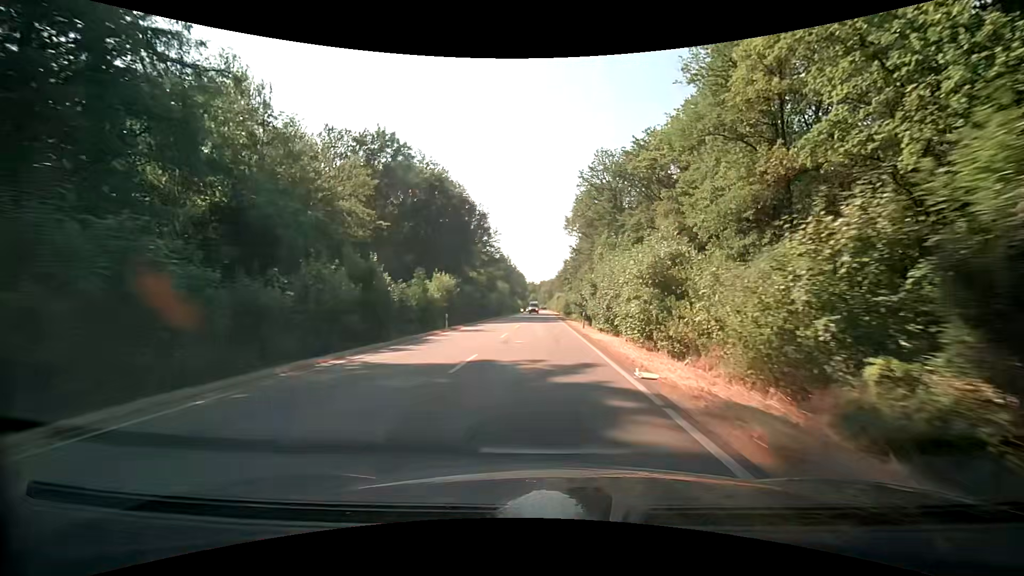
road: secondary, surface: asphalt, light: Day
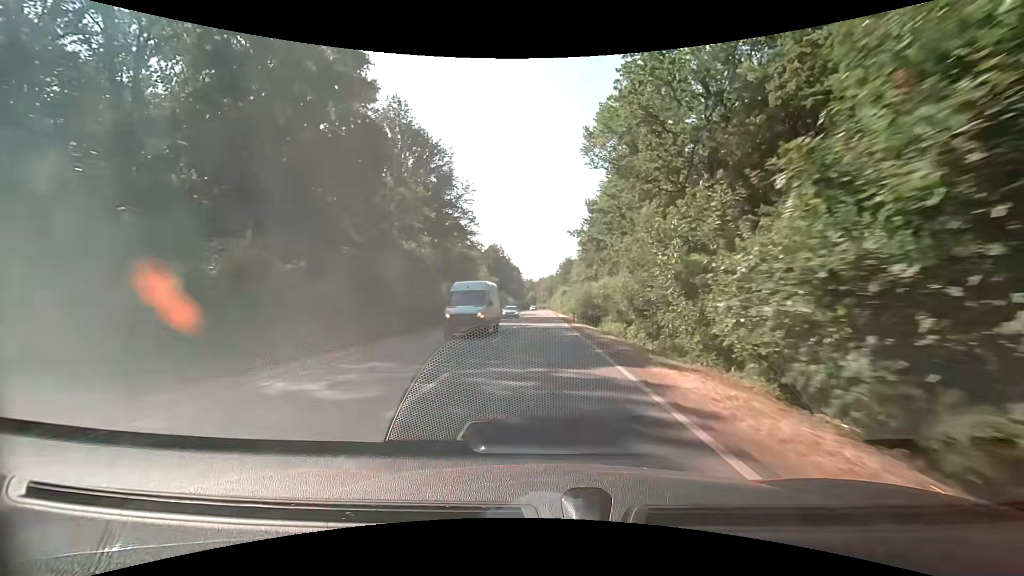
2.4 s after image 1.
(+0.1, +40.3) m; 0°
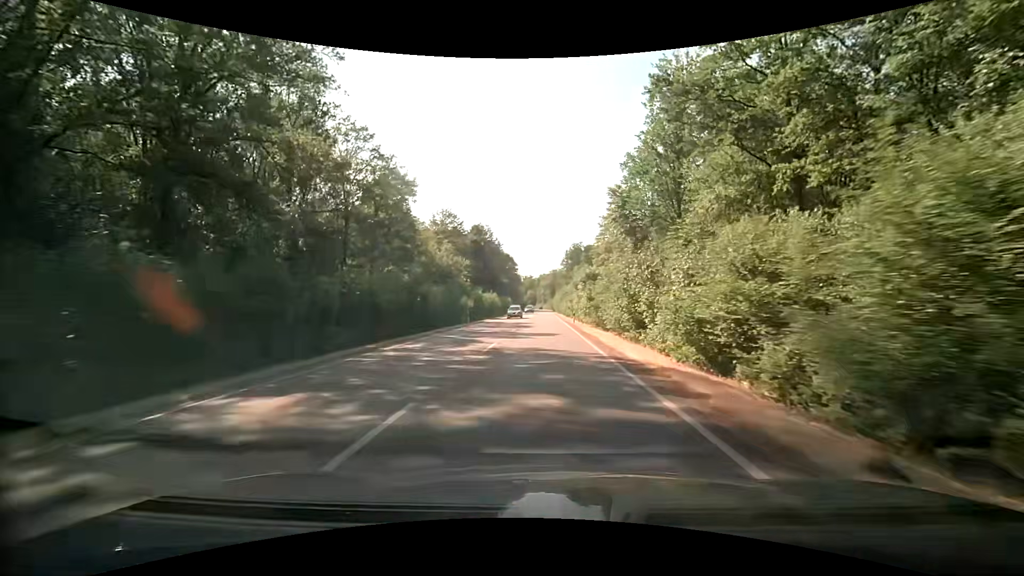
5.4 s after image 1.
(-0.1, +51.2) m; 0°
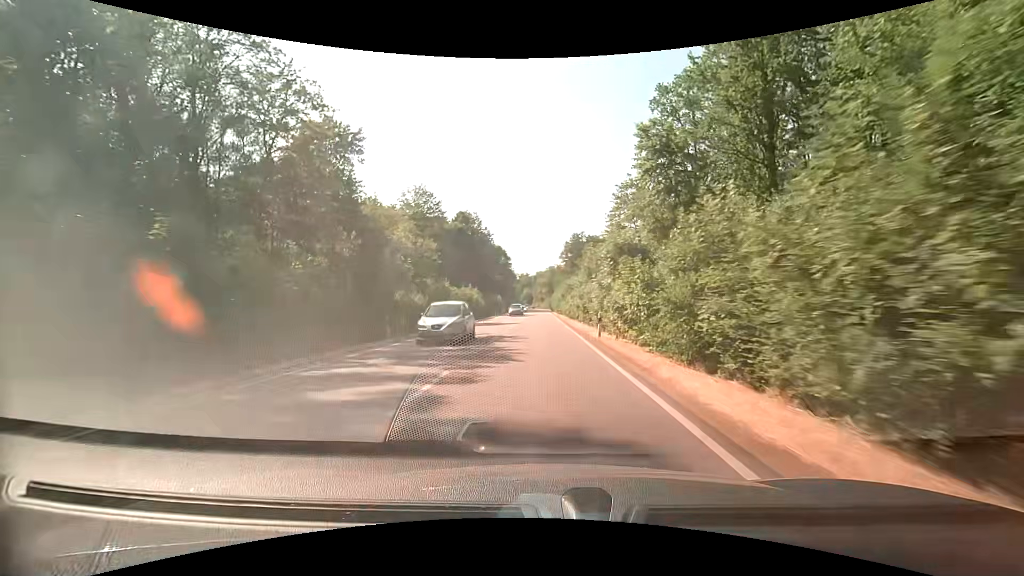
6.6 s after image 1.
(+0.2, +20.8) m; 0°
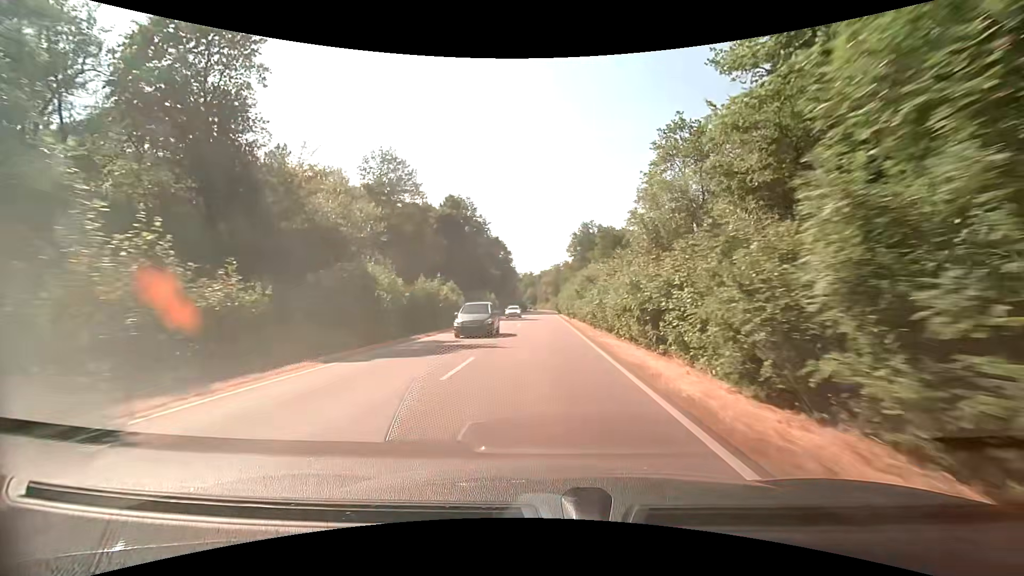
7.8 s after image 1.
(0.0, +21.0) m; 0°
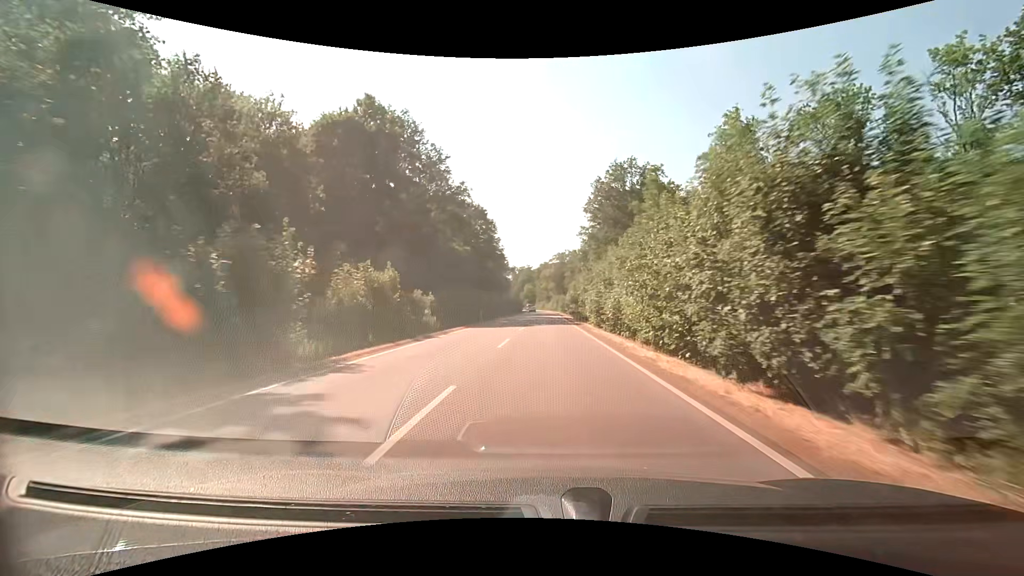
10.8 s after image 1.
(-0.5, +53.1) m; 0°
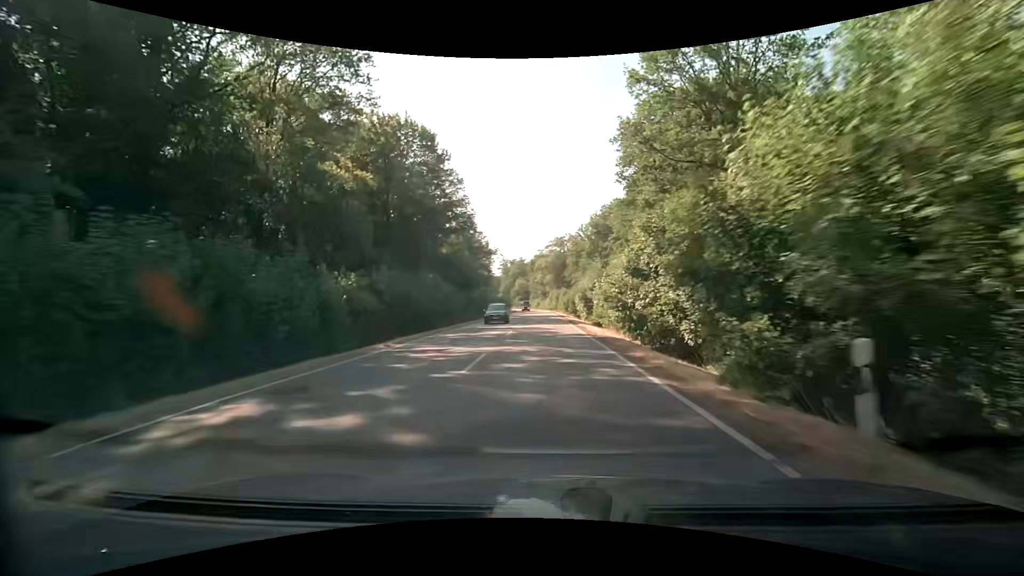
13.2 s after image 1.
(0.0, +42.3) m; 0°
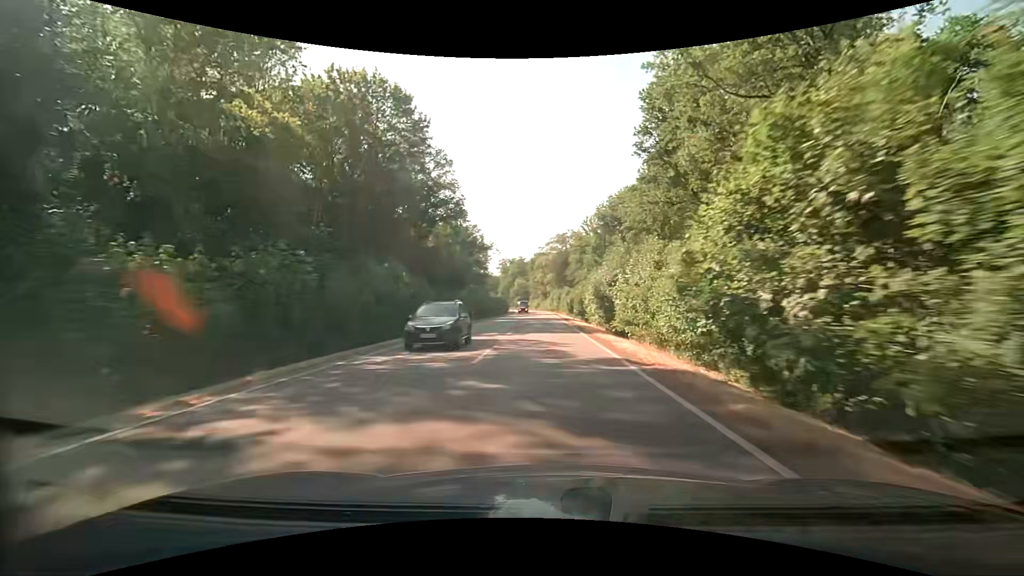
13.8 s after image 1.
(0.0, +10.3) m; 0°
(0, +10) (0, +20) (0, +30) (0, +40) (0, +50) (0, +60) (0, +70) (0, +80) (0, +90) (-1, +100) m
